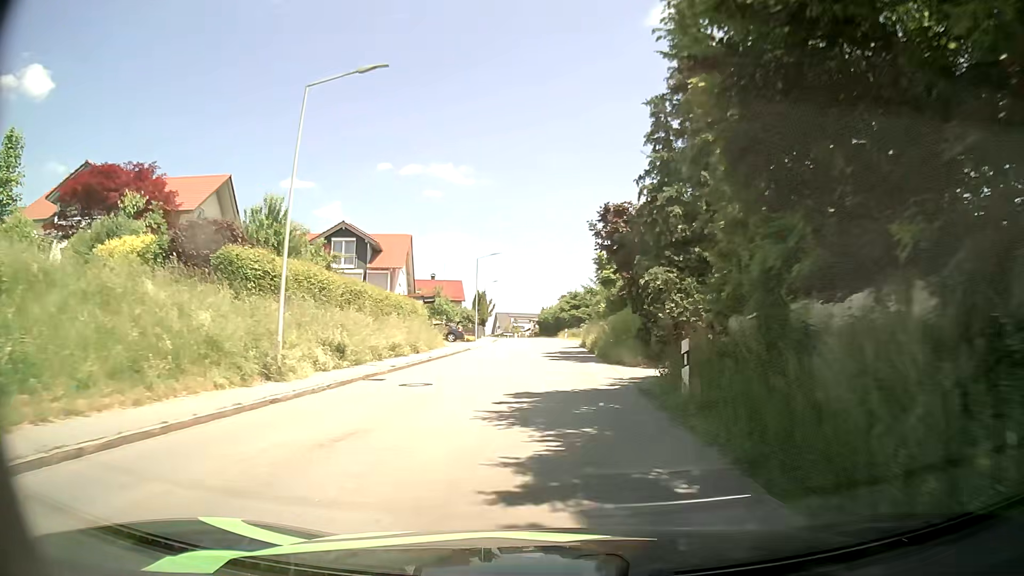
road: tertiary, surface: asphalt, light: Day
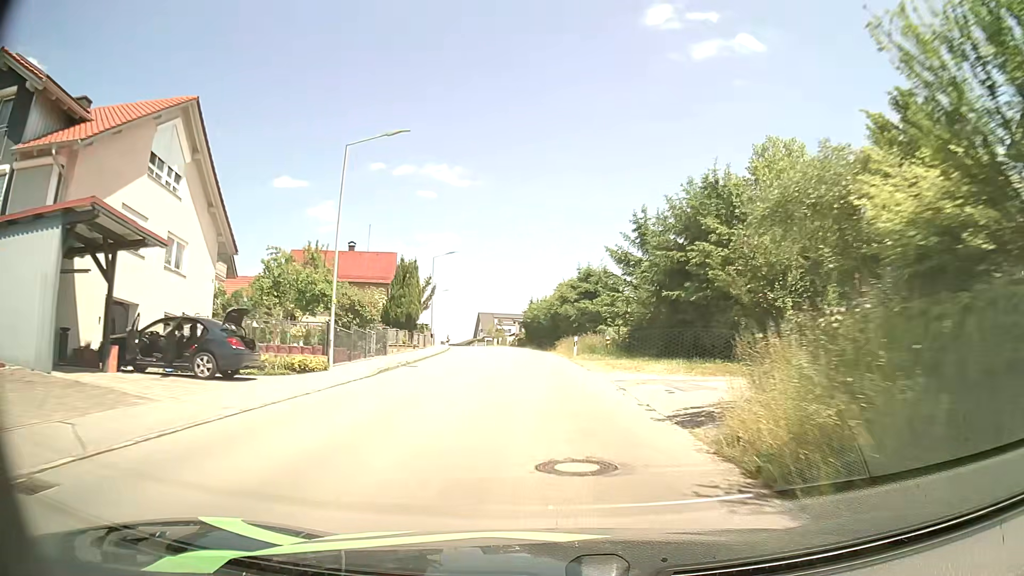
(+0.4, +38.5) m; +1°
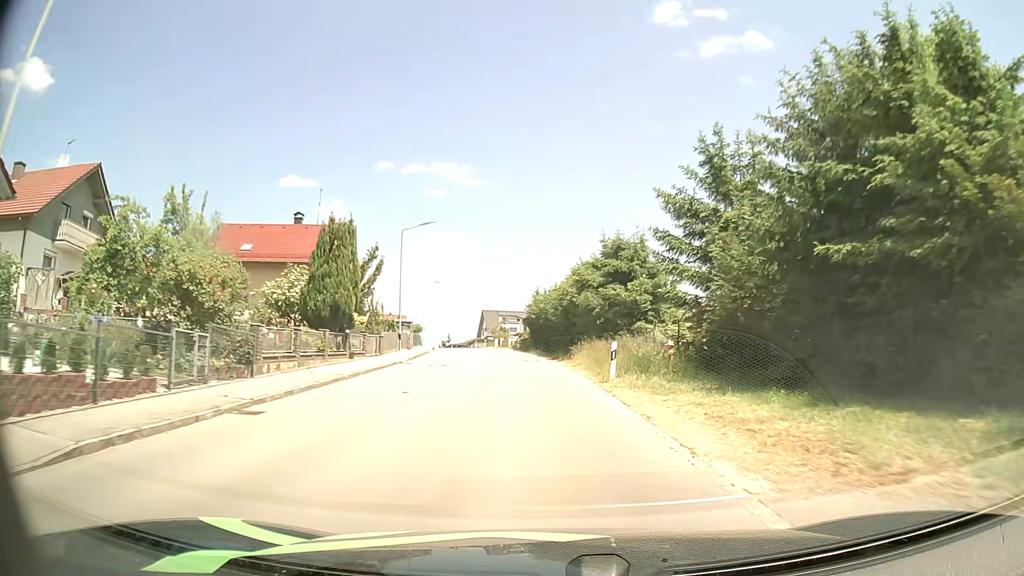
(-0.2, +15.3) m; -1°
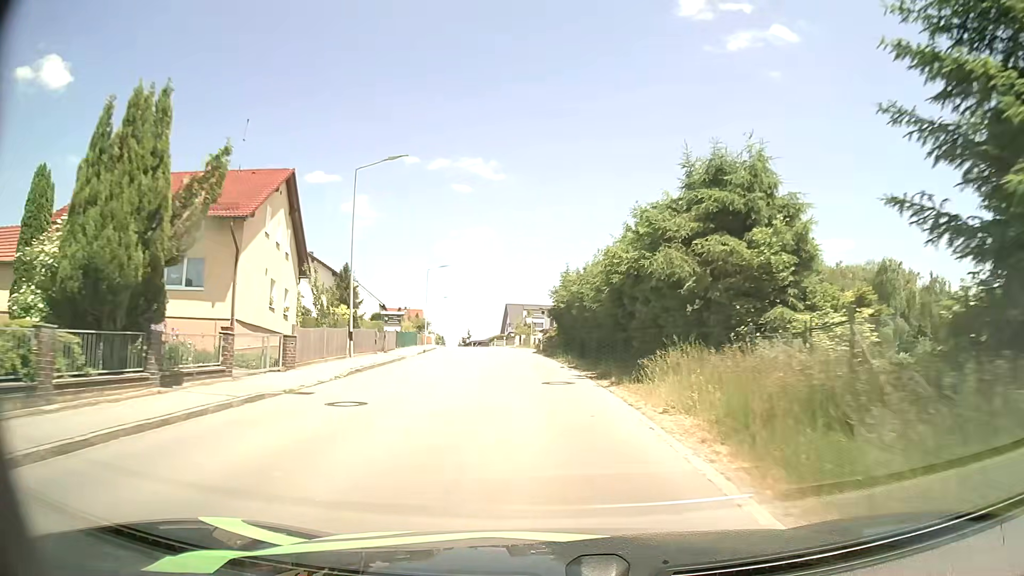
(-0.3, +15.4) m; -2°
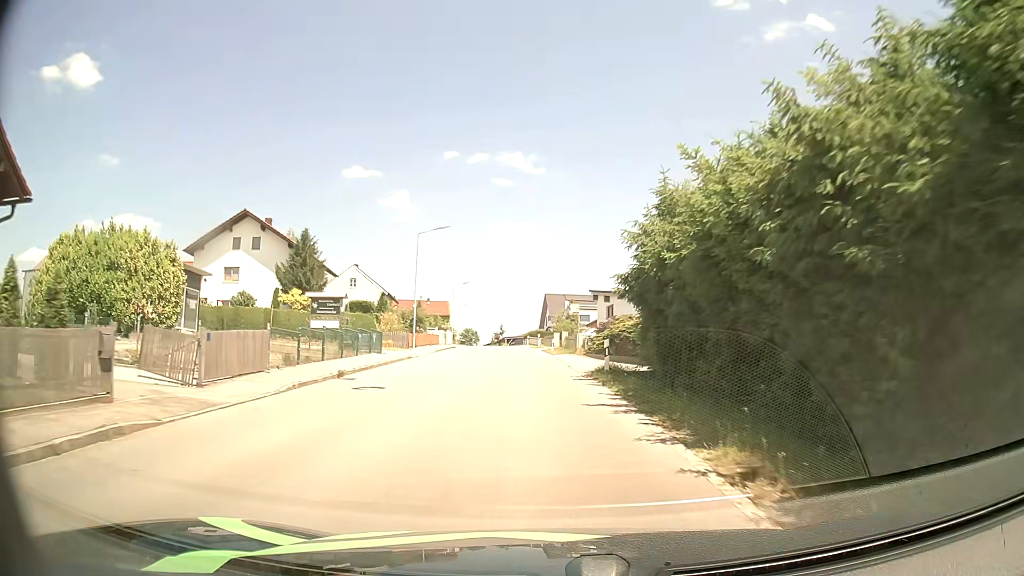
(-0.8, +23.4) m; -4°
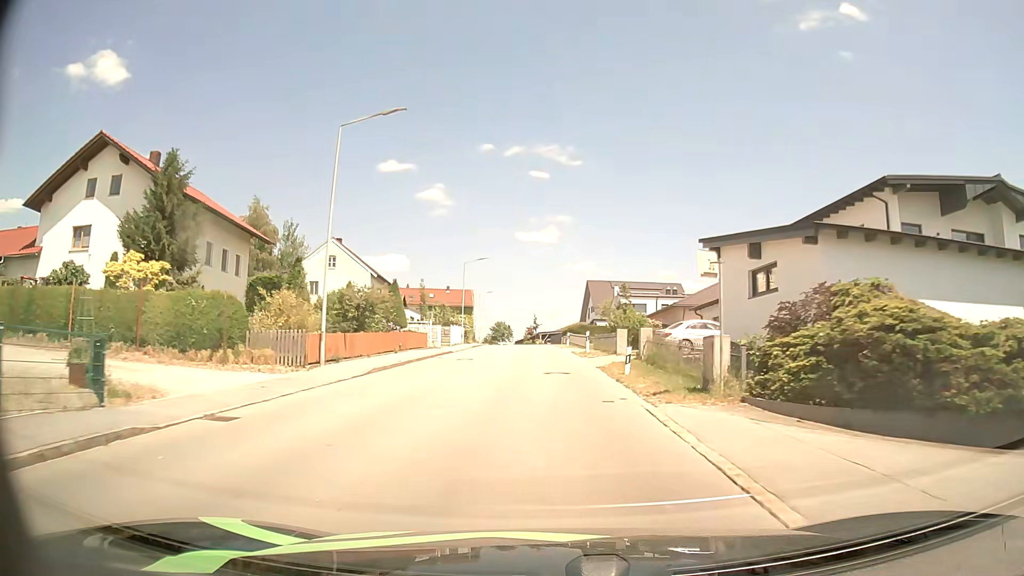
(-0.7, +23.6) m; -3°
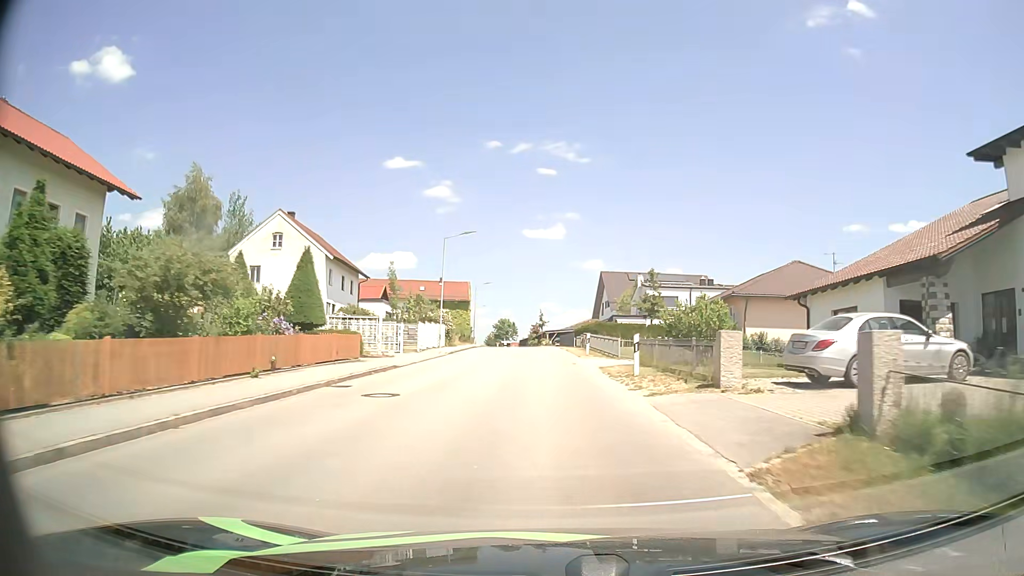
(-0.2, +15.9) m; -1°
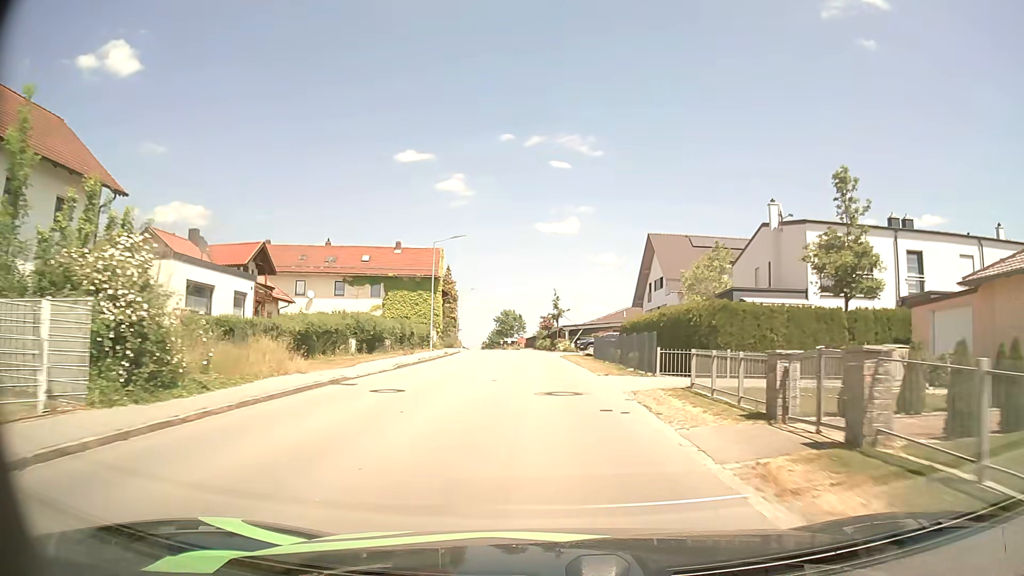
(-0.3, +39.8) m; -1°
(0, +10) (0, +20) (0, +30) (-1, +40) (-2, +50) (-2, +60) (-3, +70) (-4, +80) (-5, +90) (-6, +100) m
